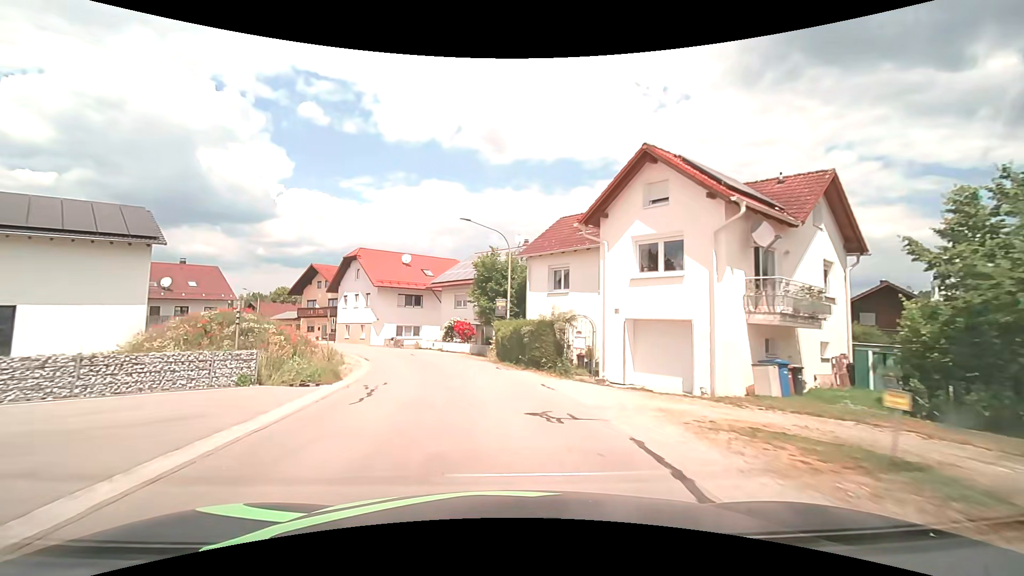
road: tertiary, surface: asphalt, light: Day
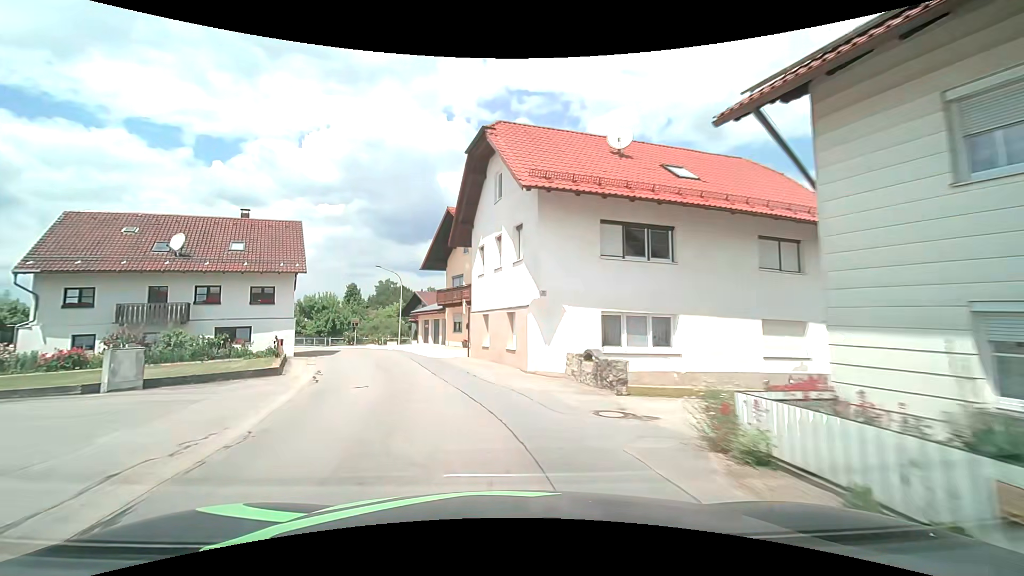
(-6.1, +33.2) m; -24°
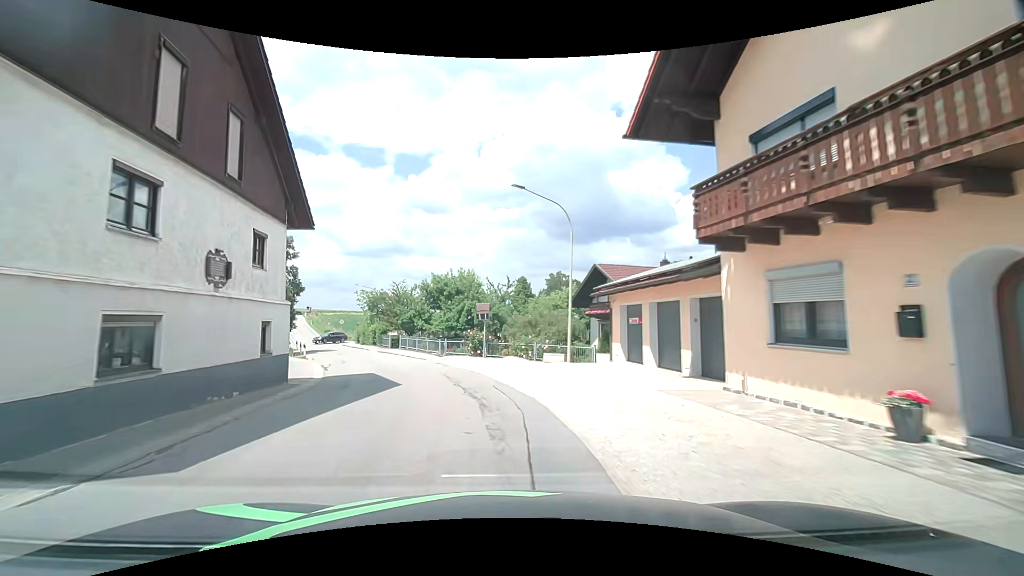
(-5.2, +26.6) m; -19°
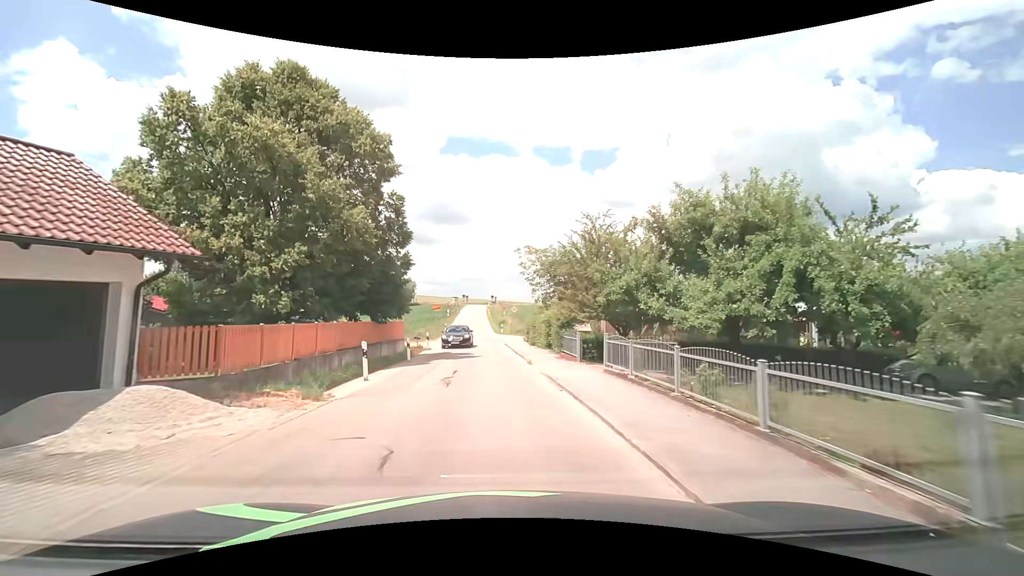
(-5.1, +24.7) m; -21°
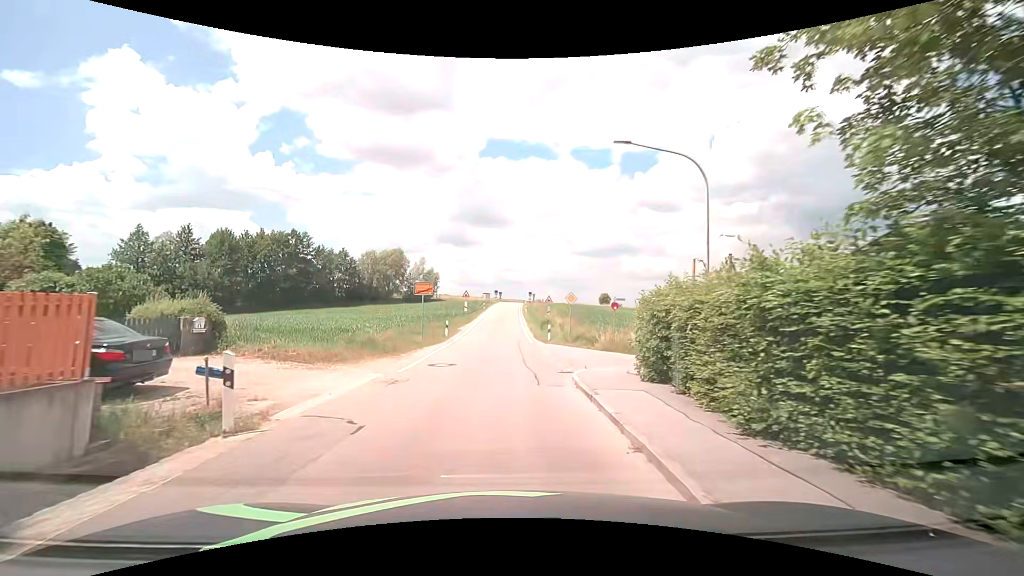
(-0.9, +24.6) m; -5°
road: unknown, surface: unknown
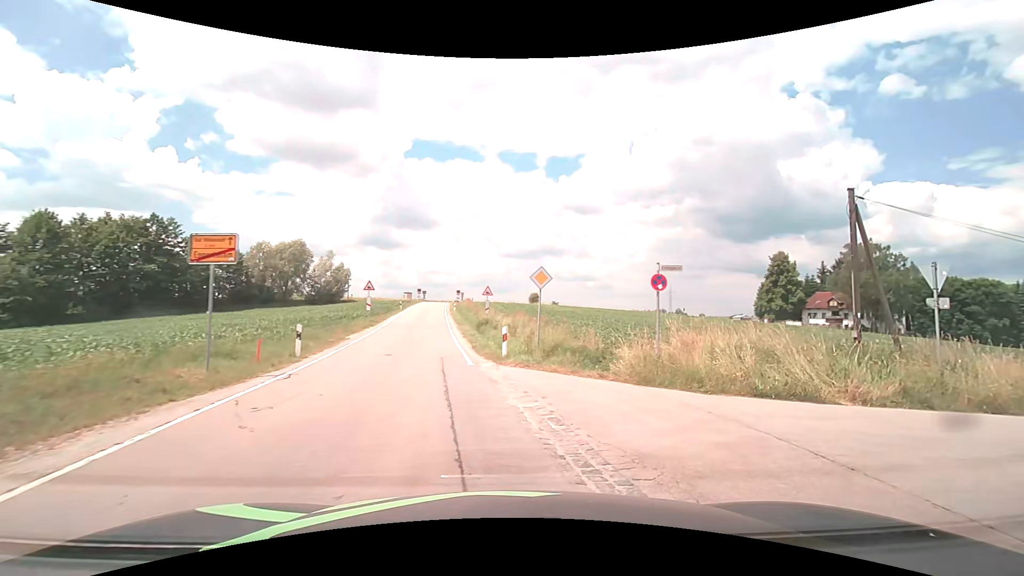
(+0.2, +14.0) m; +9°
